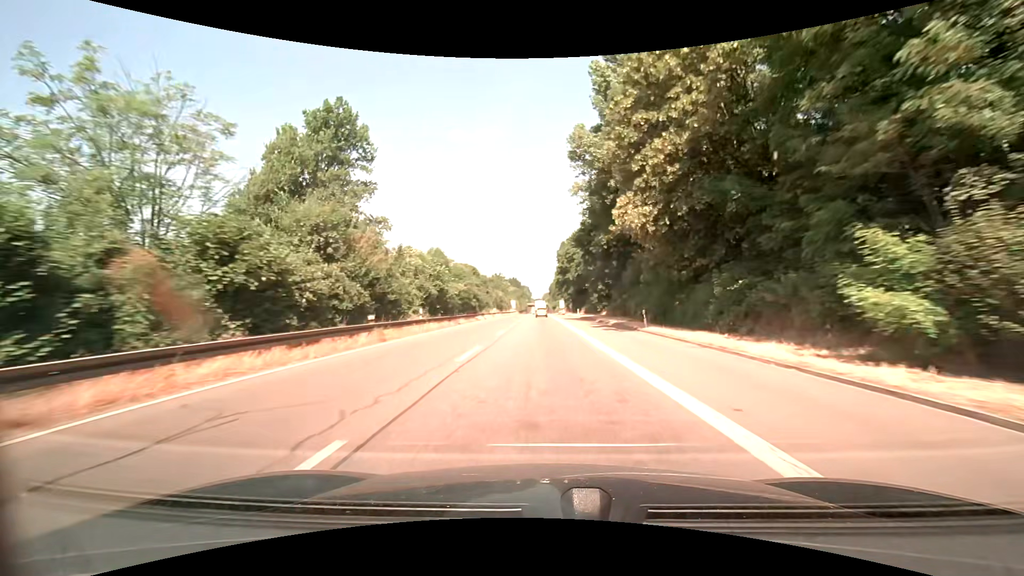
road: trunk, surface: asphalt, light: Day
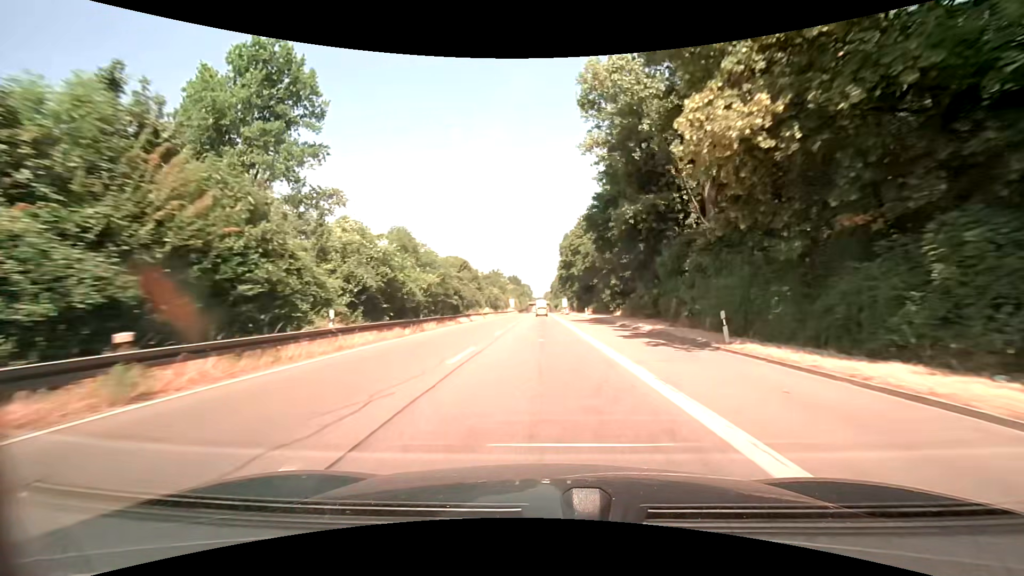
(0.0, +12.1) m; 0°
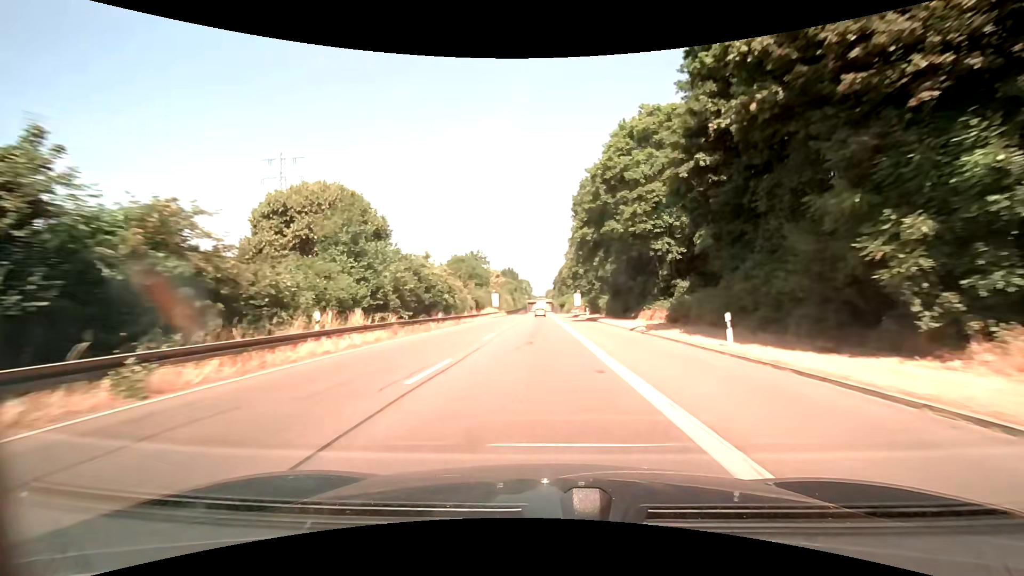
(-0.1, +48.6) m; 0°
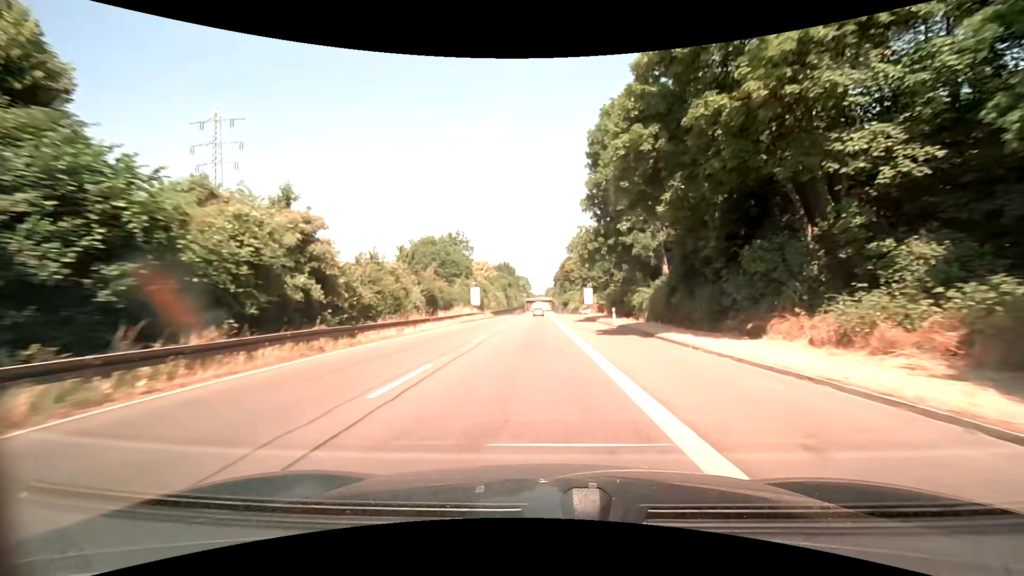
(0.0, +24.4) m; 0°
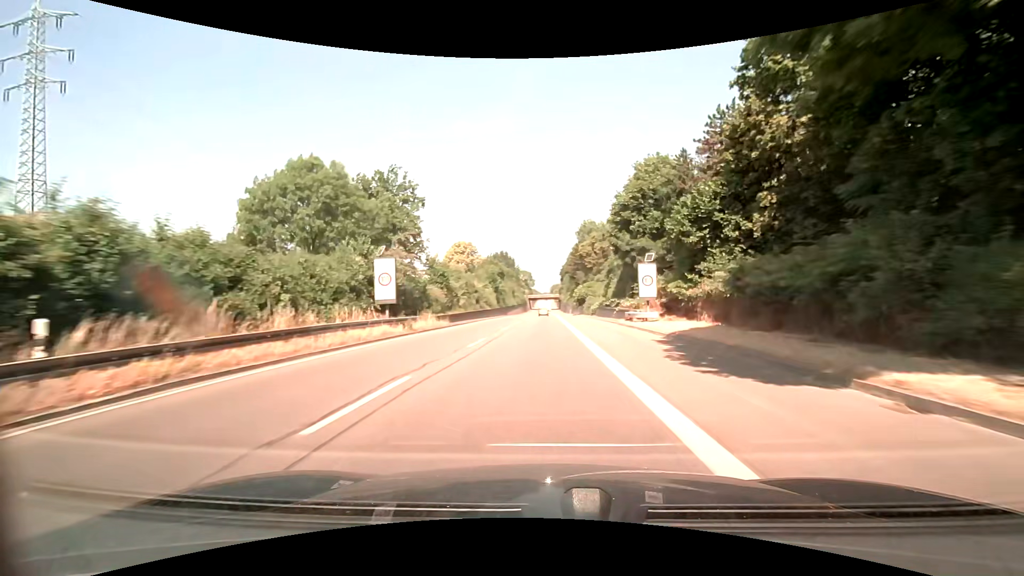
(-0.3, +36.6) m; 0°
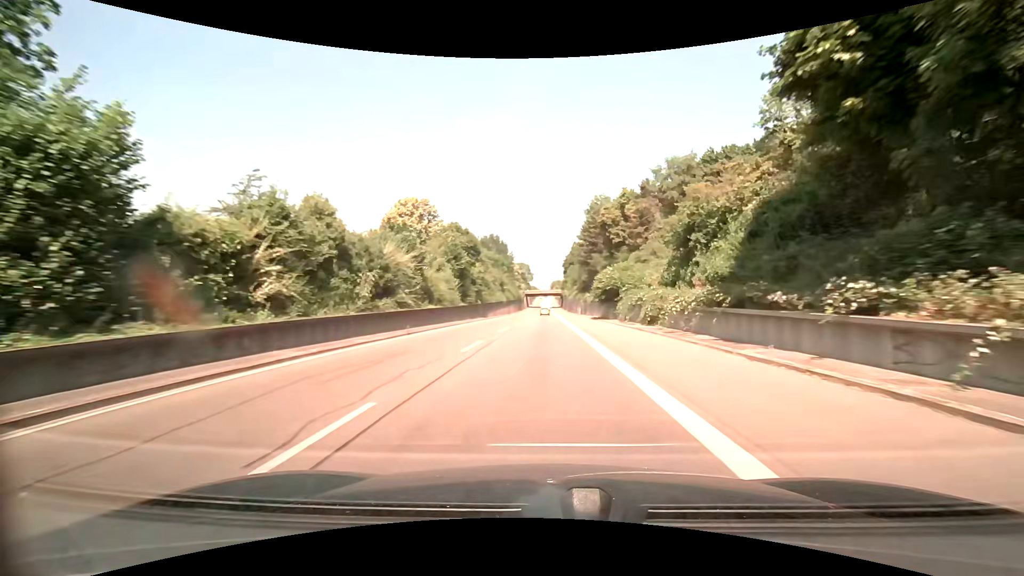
(-0.2, +36.6) m; 0°
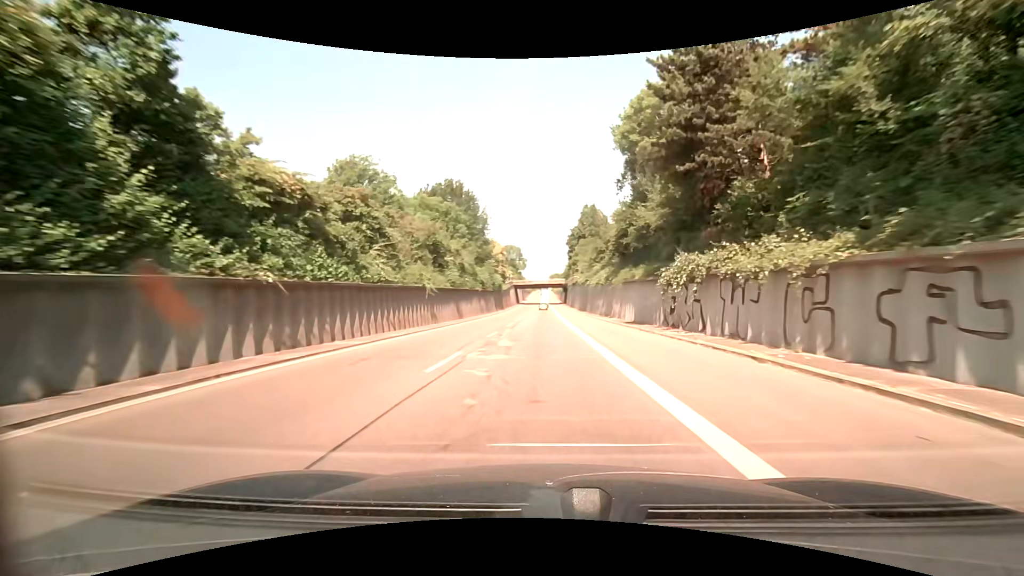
(+0.4, +61.1) m; 0°
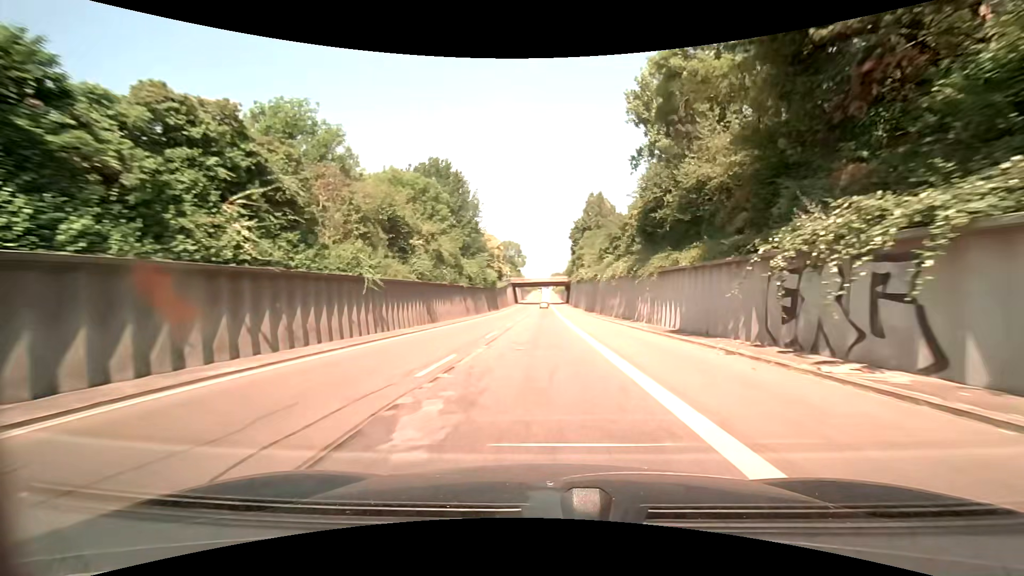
(0.0, +12.2) m; 0°
(0, +10) (0, +20) (0, +30) (0, +40) (0, +50) (0, +60) (0, +70) (0, +80) (0, +90) (0, +100) m
